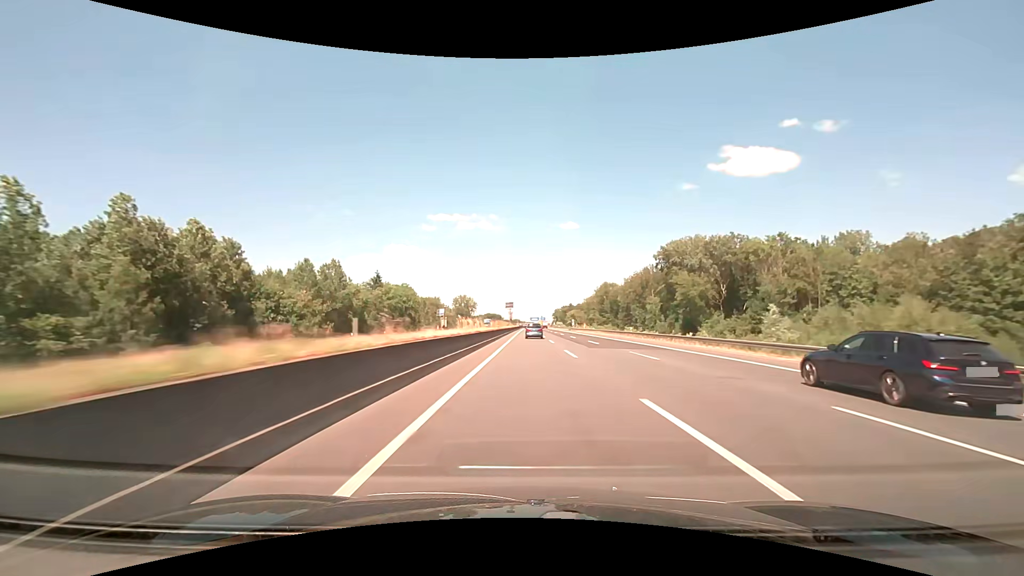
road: motorway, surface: asphalt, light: Day
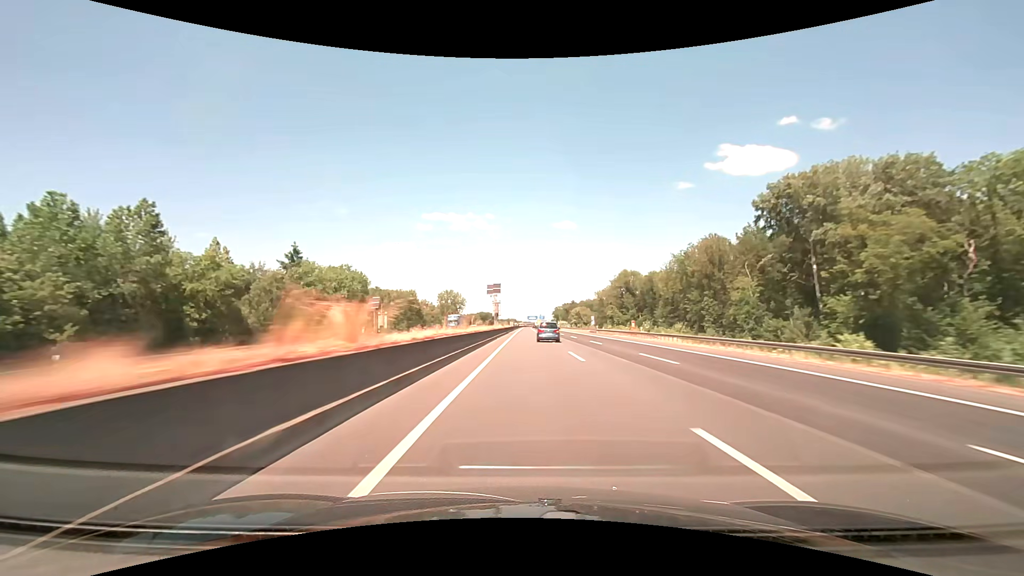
(+0.3, +57.2) m; 0°
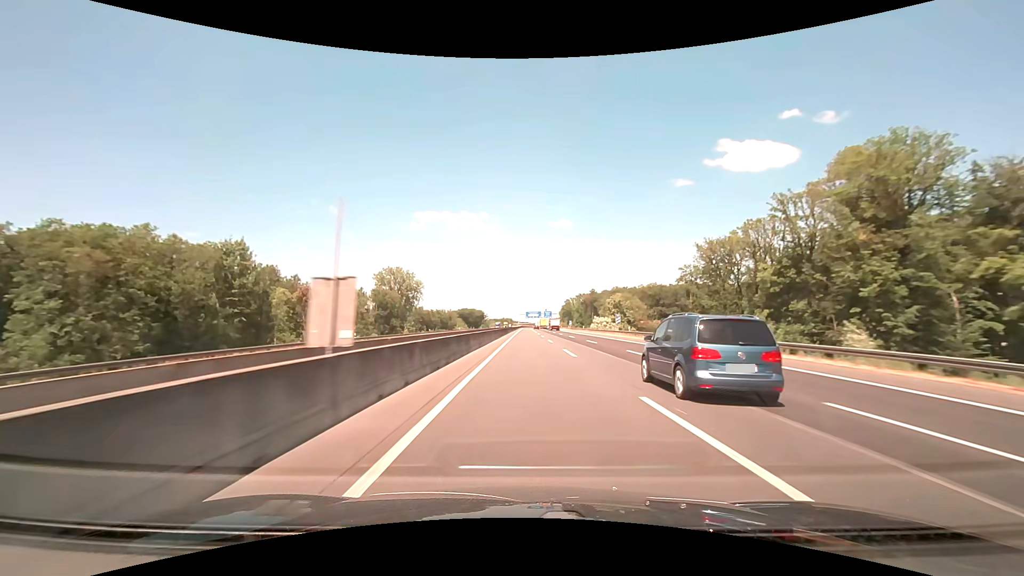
(+0.6, +142.9) m; 0°
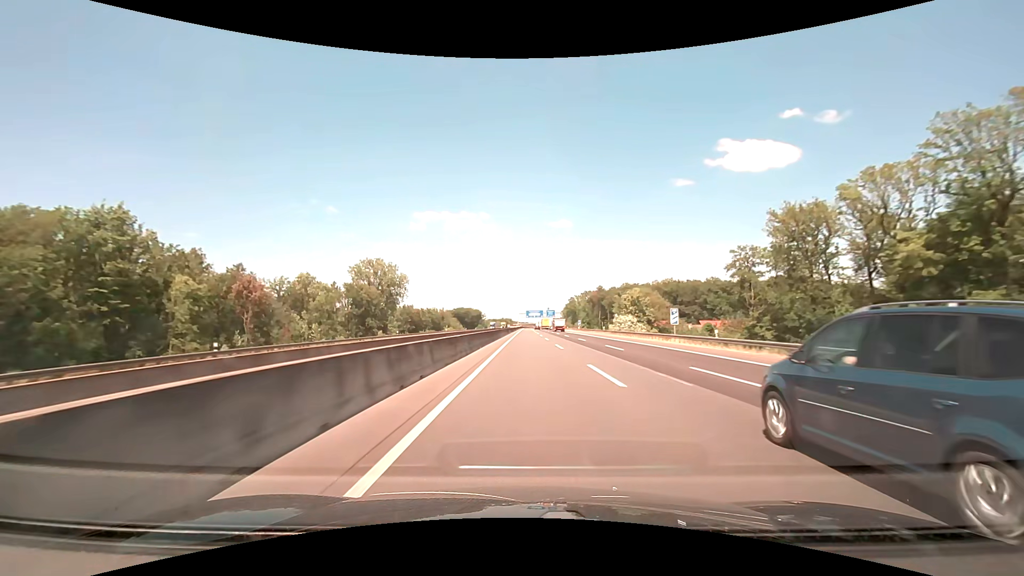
(0.0, +28.6) m; 0°
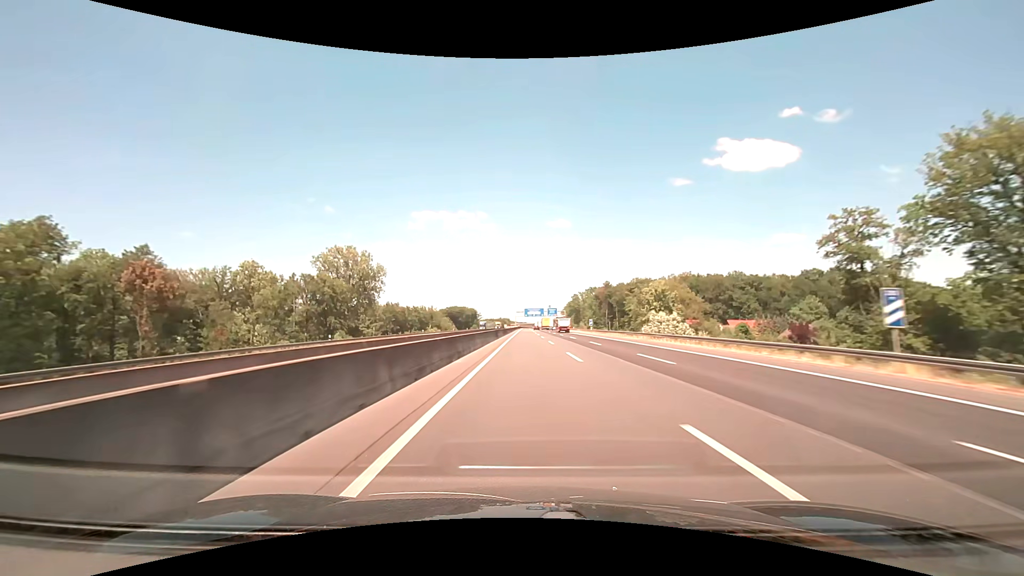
(0.0, +28.6) m; 0°
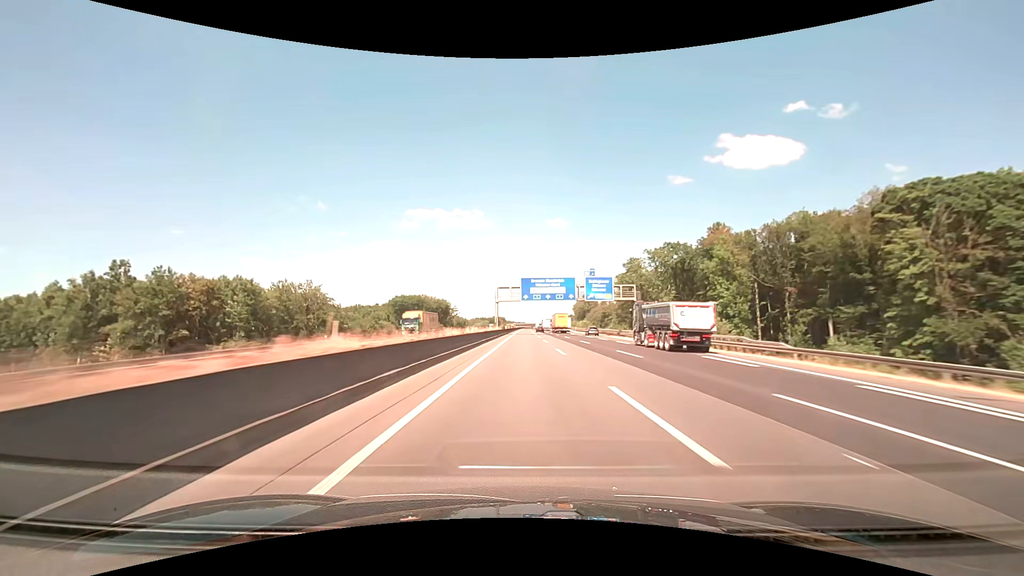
(+0.5, +142.9) m; 0°
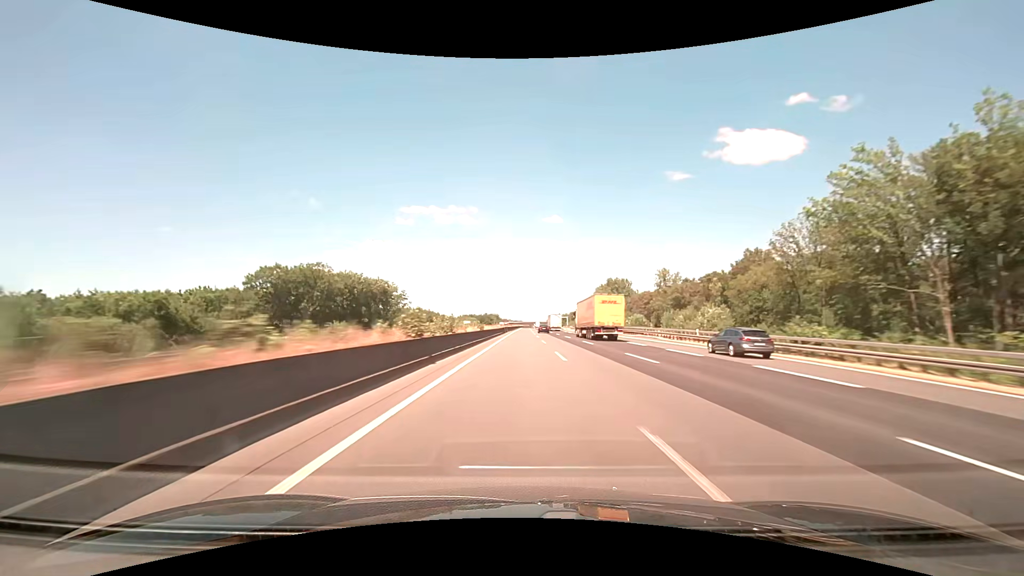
(+0.2, +114.3) m; 0°
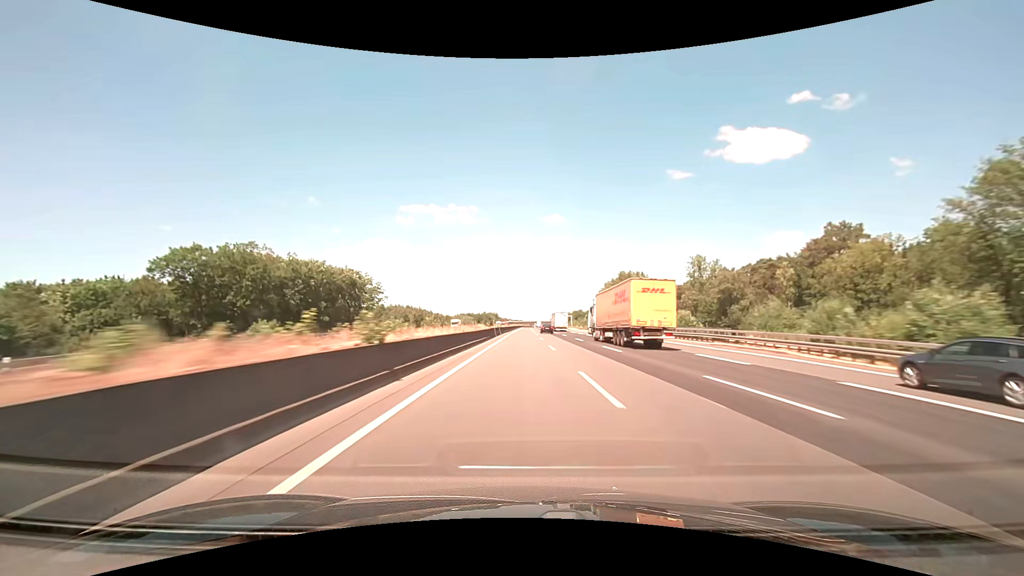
(0.0, +28.6) m; 0°
(0, +10) (0, +20) (0, +30) (0, +40) (0, +50) (0, +60) (0, +70) (0, +80) (0, +90) (0, +100) m
